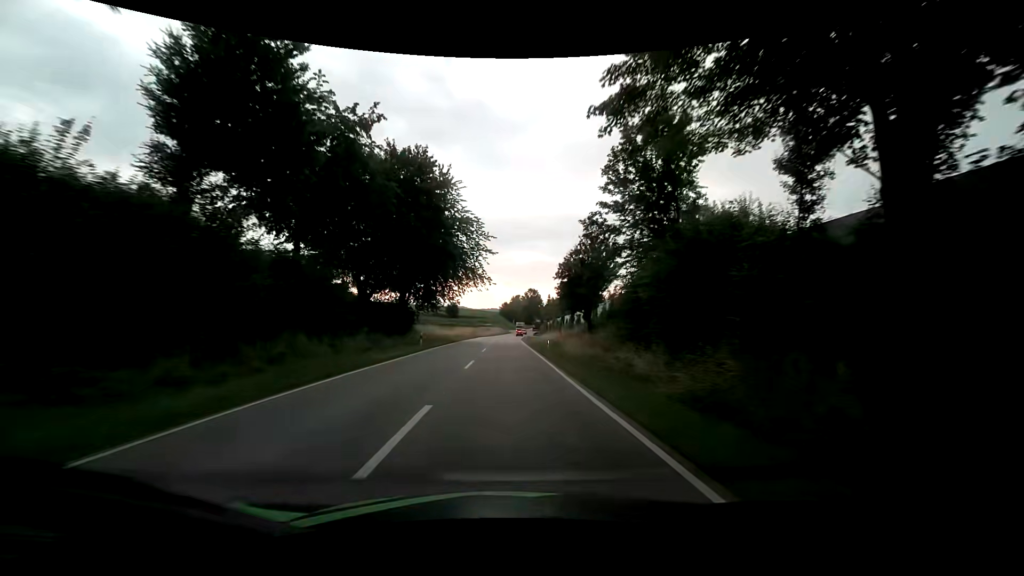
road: secondary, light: Day
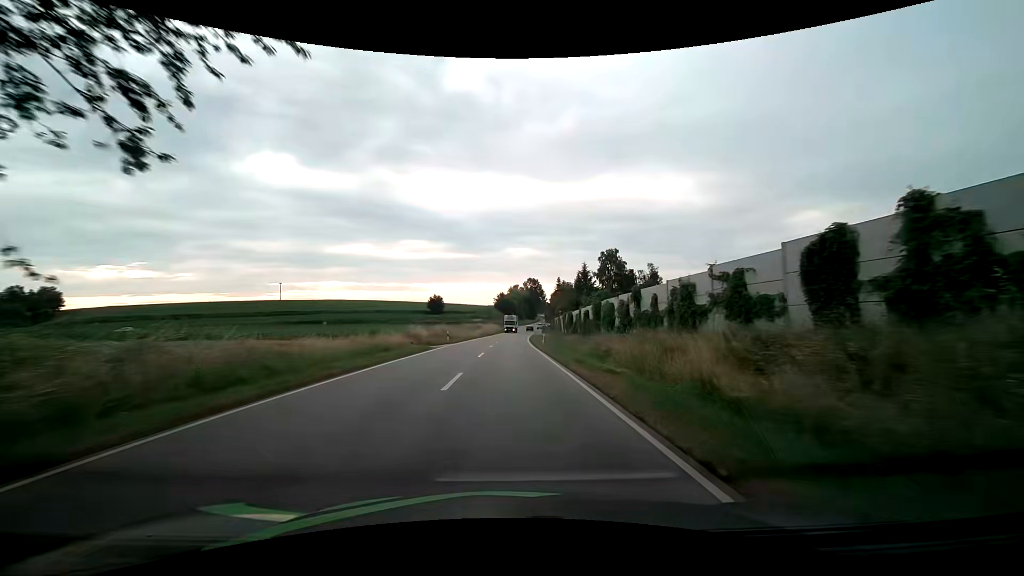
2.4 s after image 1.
(-0.3, +42.0) m; 0°
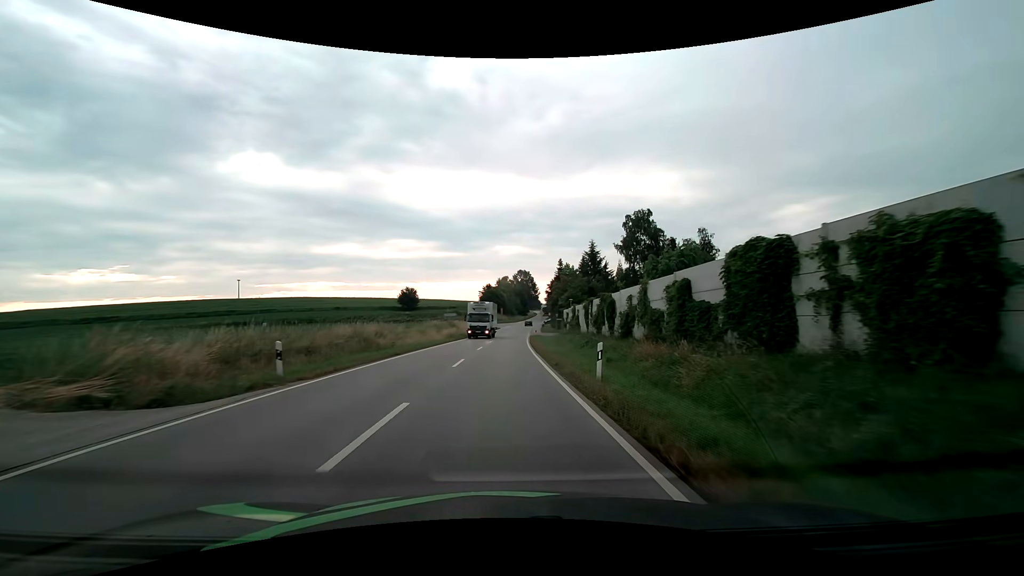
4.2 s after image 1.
(+0.3, +29.8) m; +1°
(0, +10) (0, +20) (0, +30) (0, +40) (0, +50) (+1, +60) (+1, +70) (+1, +80) (+2, +90) (+3, +100) m
